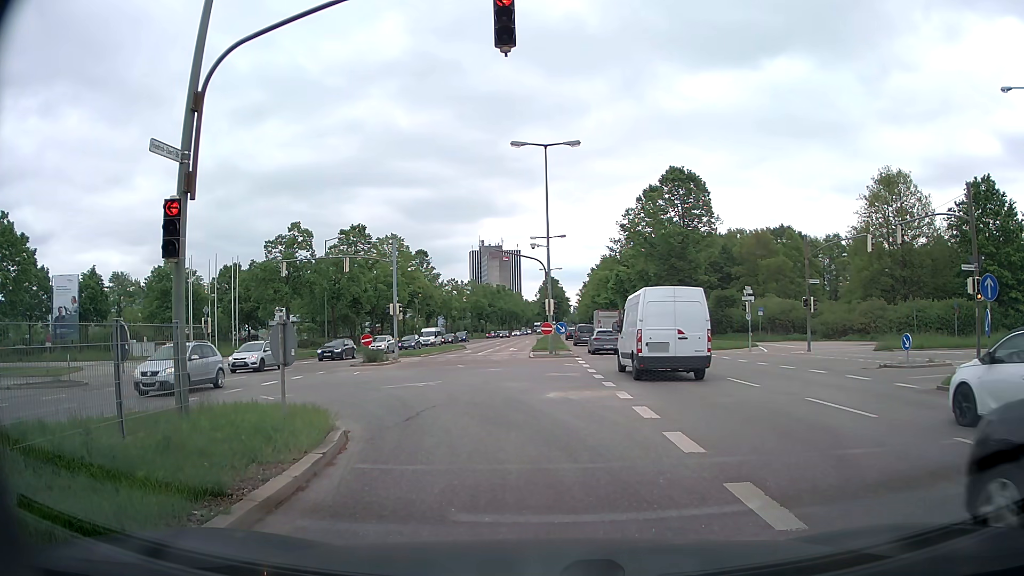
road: primary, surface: asphalt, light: Day
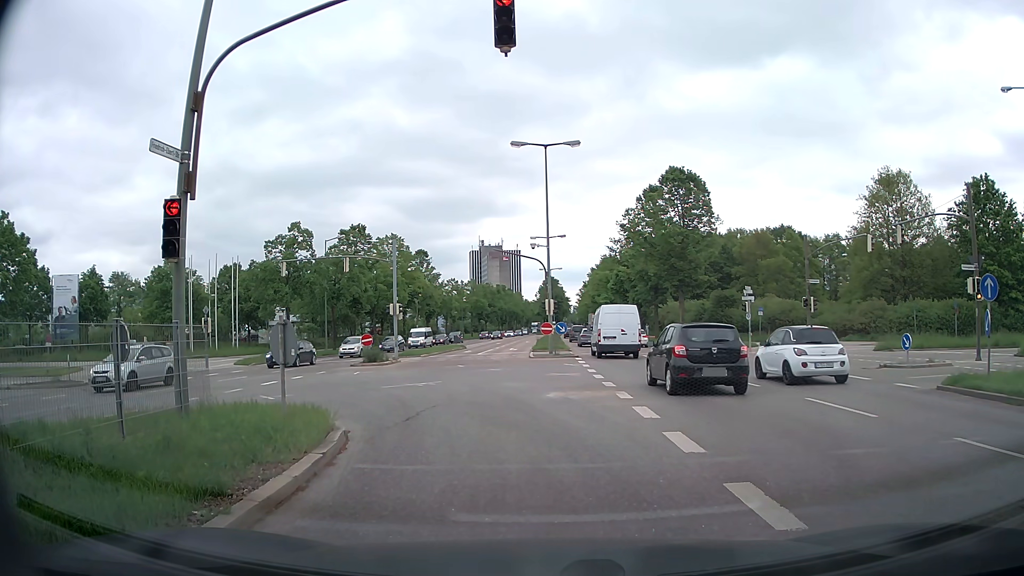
(0.0, 0.0) m; 0°
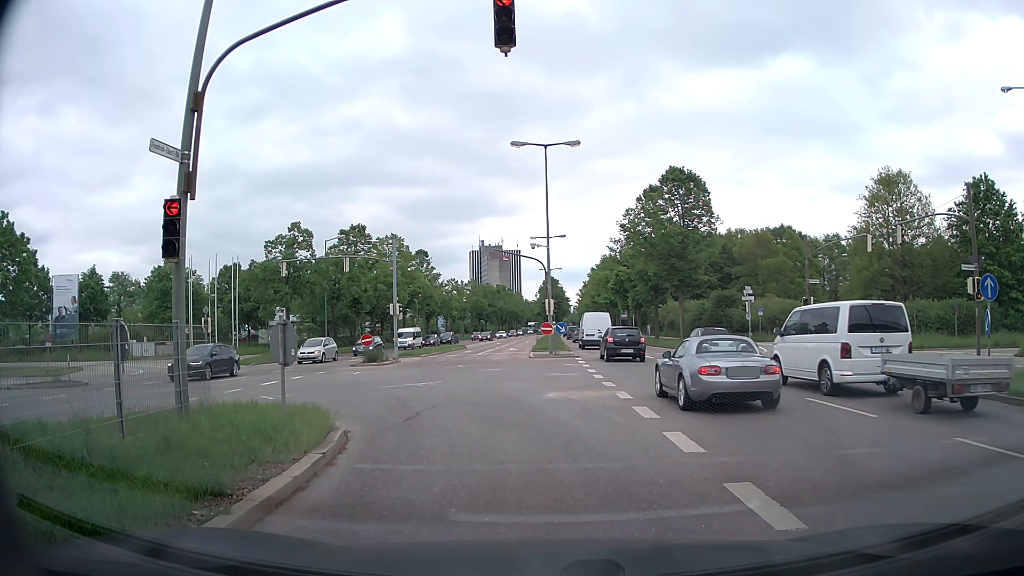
(0.0, 0.0) m; 0°
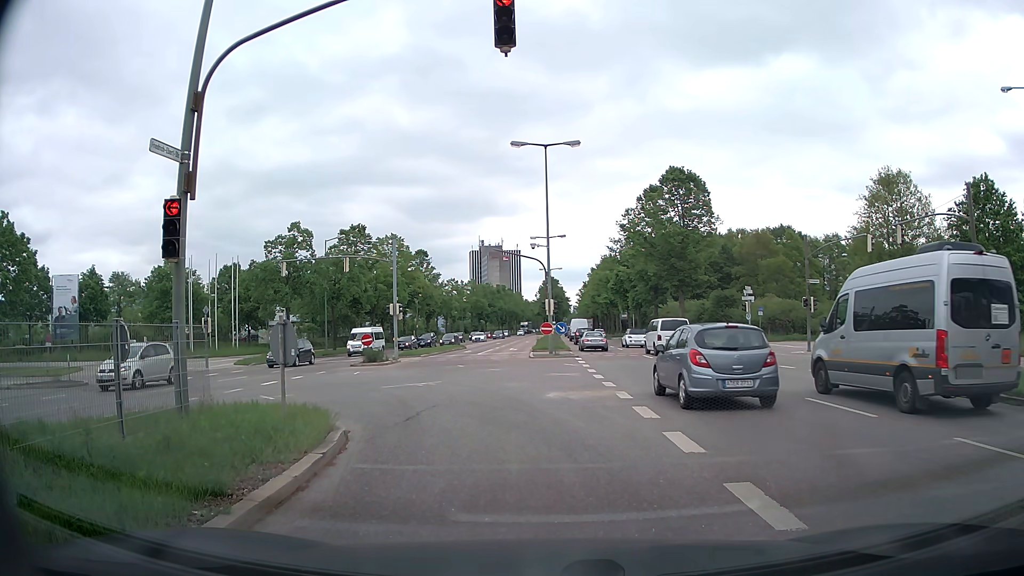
(0.0, 0.0) m; 0°
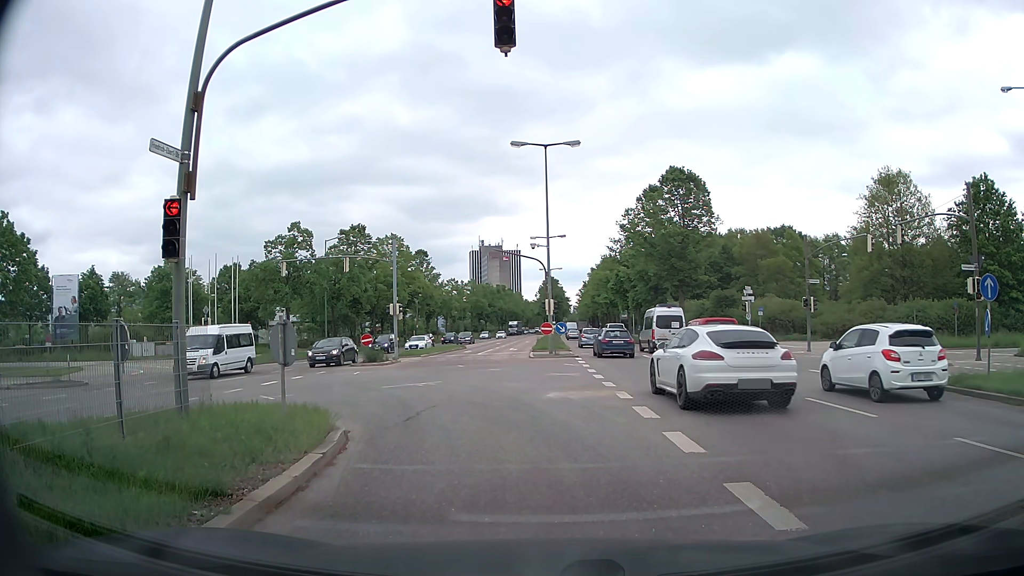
(0.0, 0.0) m; 0°
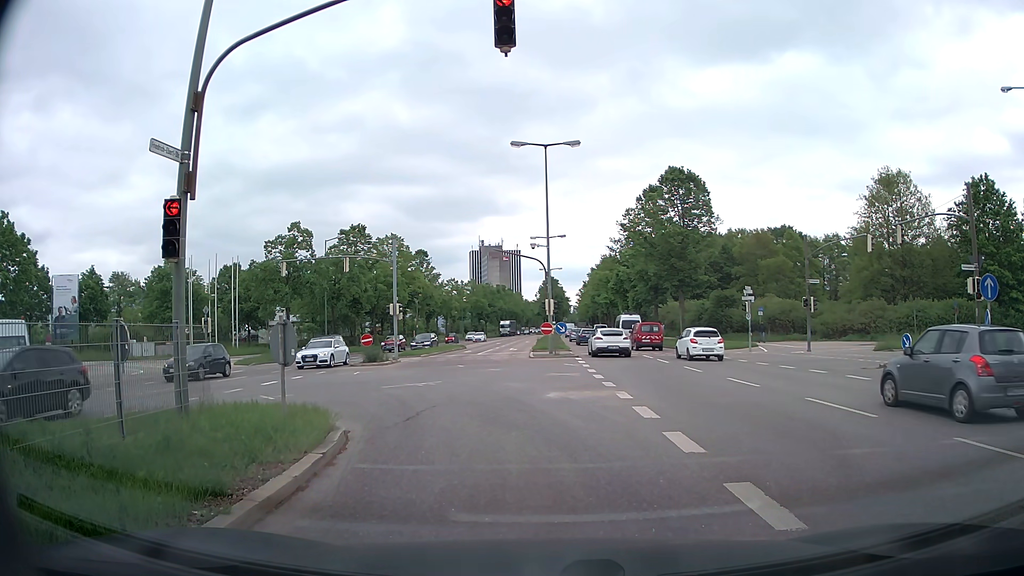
(0.0, 0.0) m; 0°
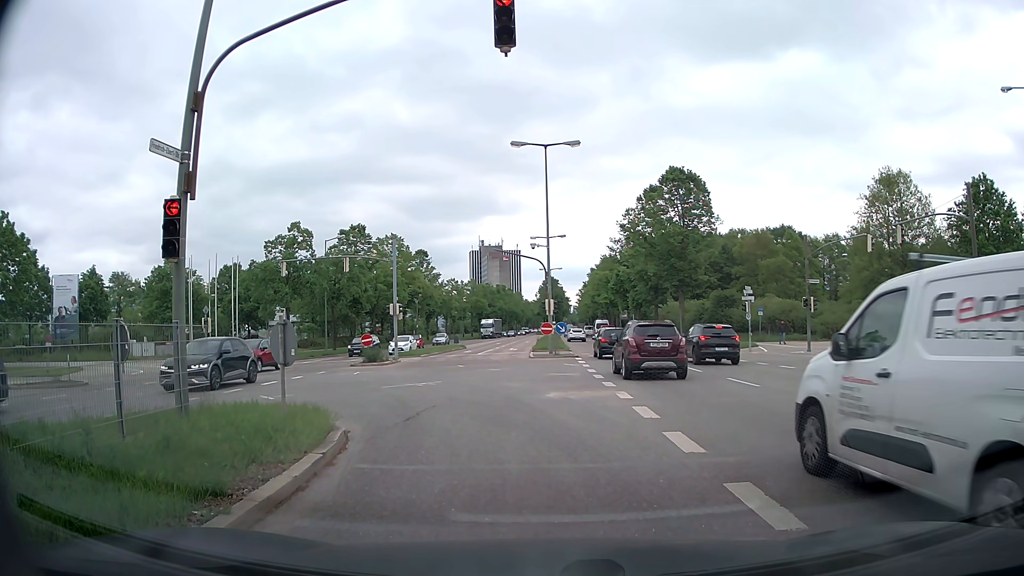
(0.0, 0.0) m; 0°
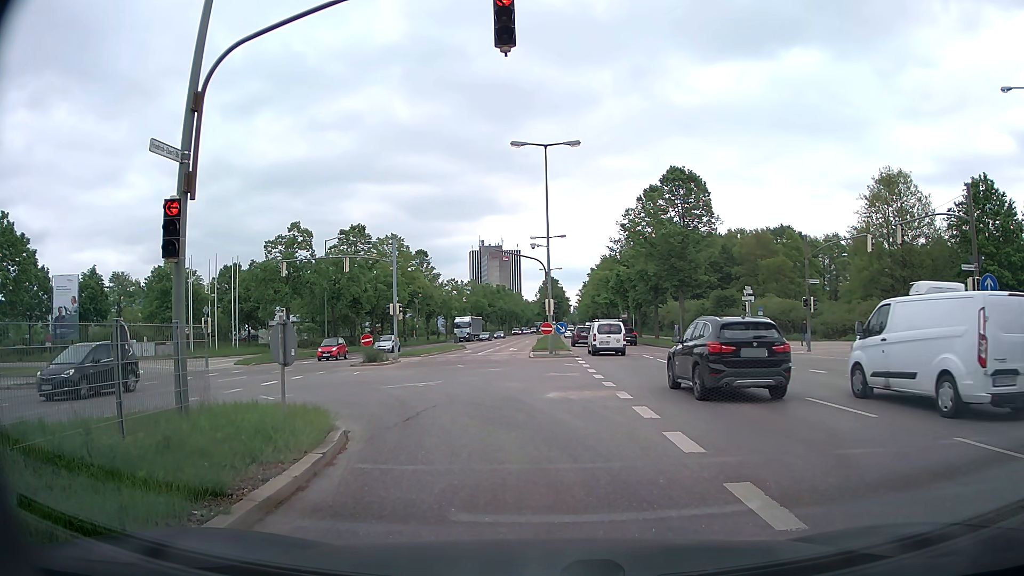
(0.0, 0.0) m; 0°
